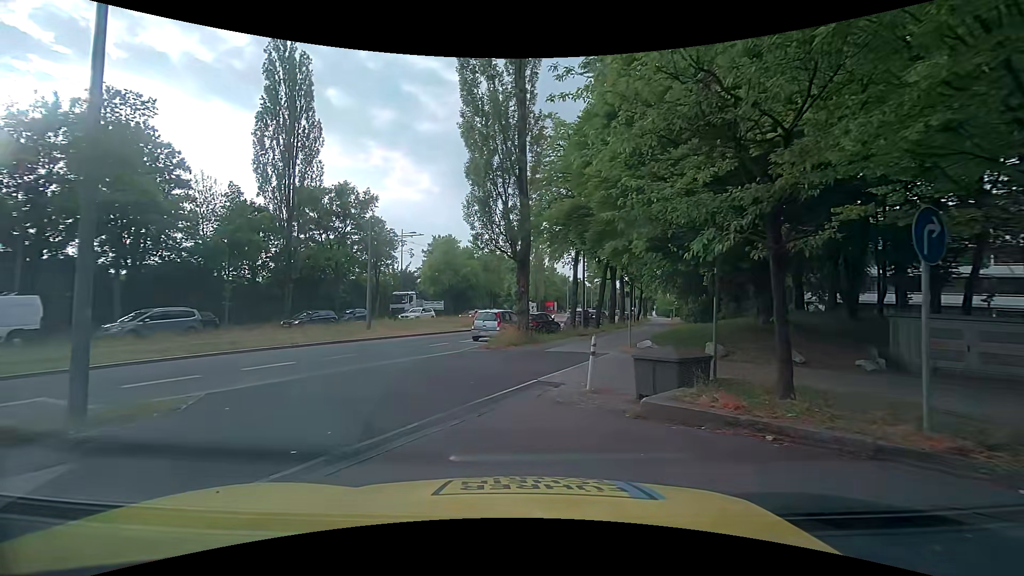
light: Day
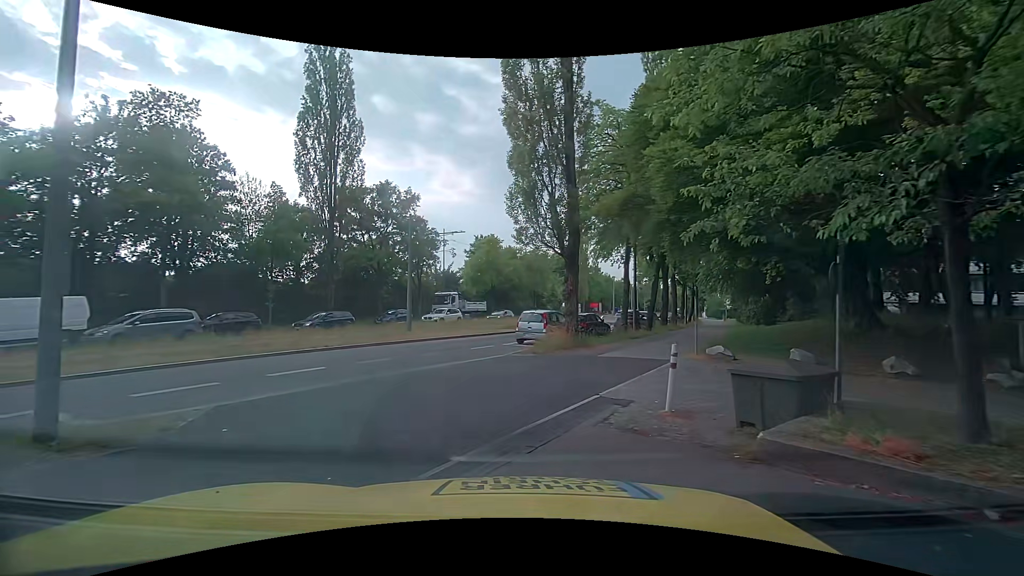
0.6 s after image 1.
(0.0, +1.7) m; -4°
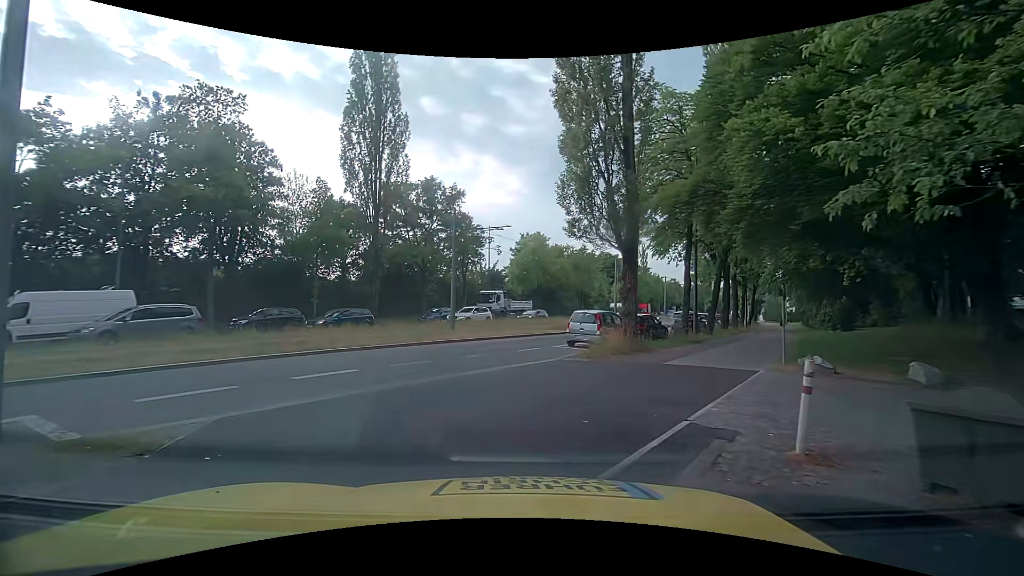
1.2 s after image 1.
(0.0, +1.7) m; -3°
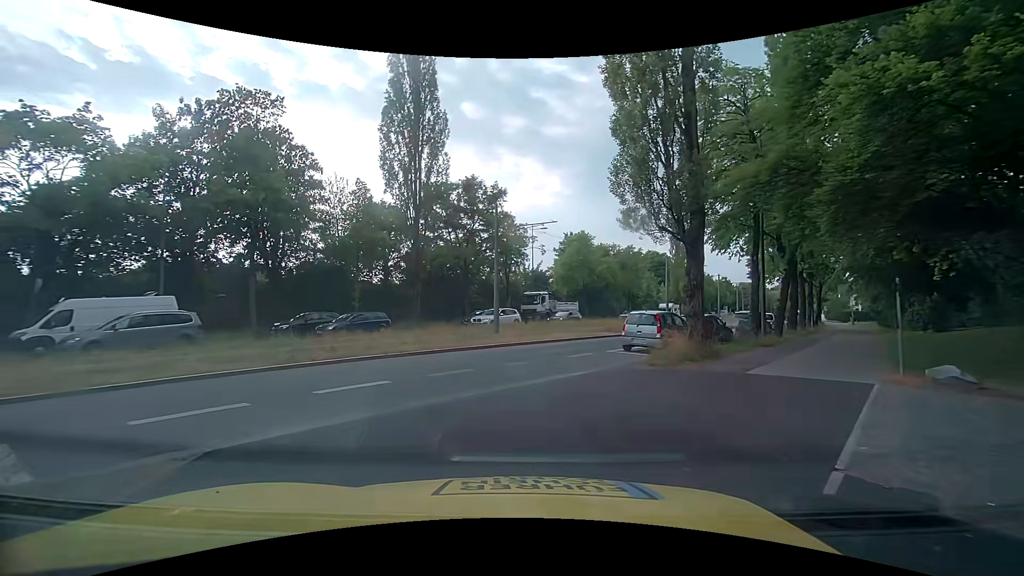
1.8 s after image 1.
(0.0, +1.7) m; -3°
